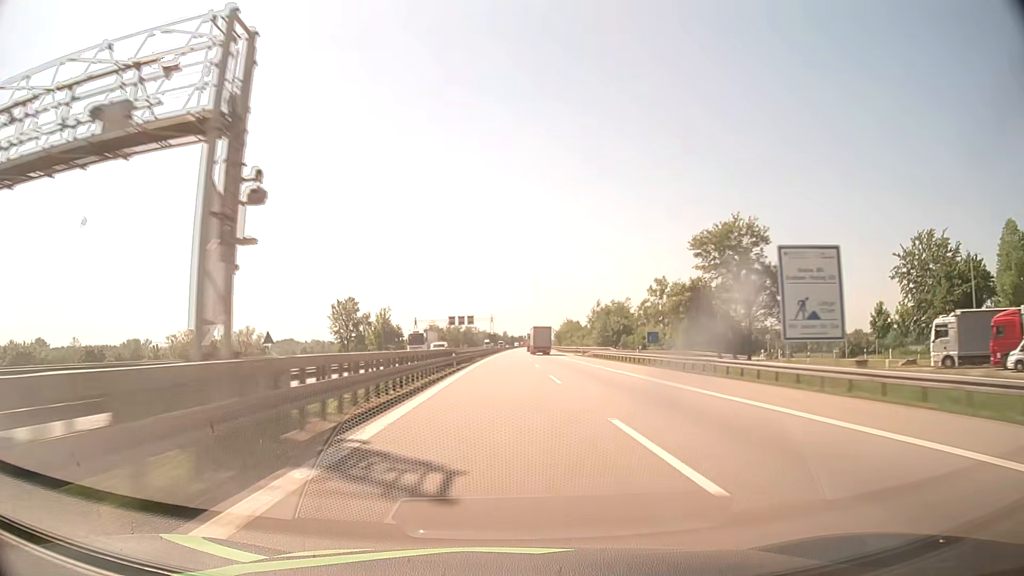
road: motorway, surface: asphalt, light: Day
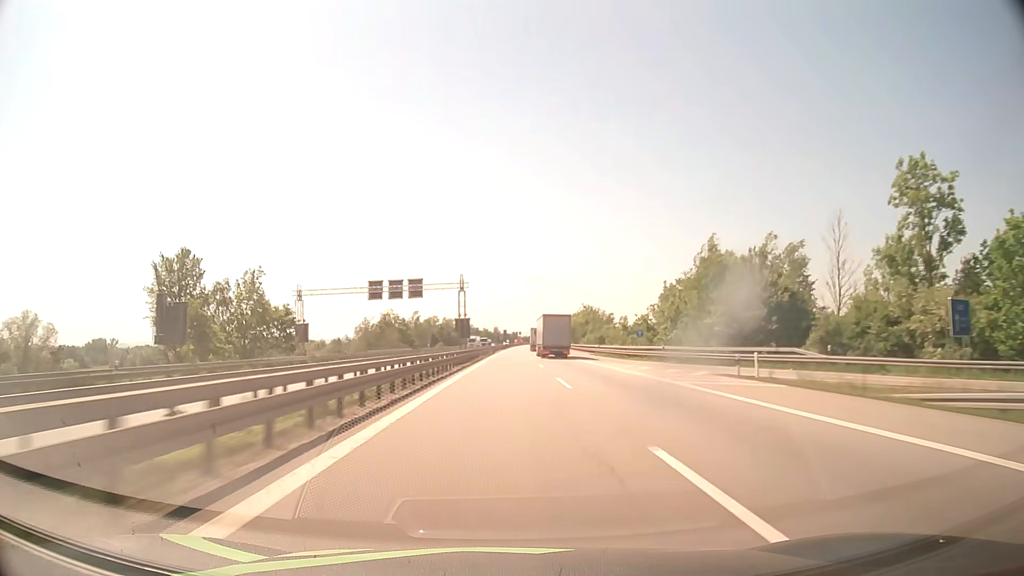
(+0.5, +75.7) m; +1°
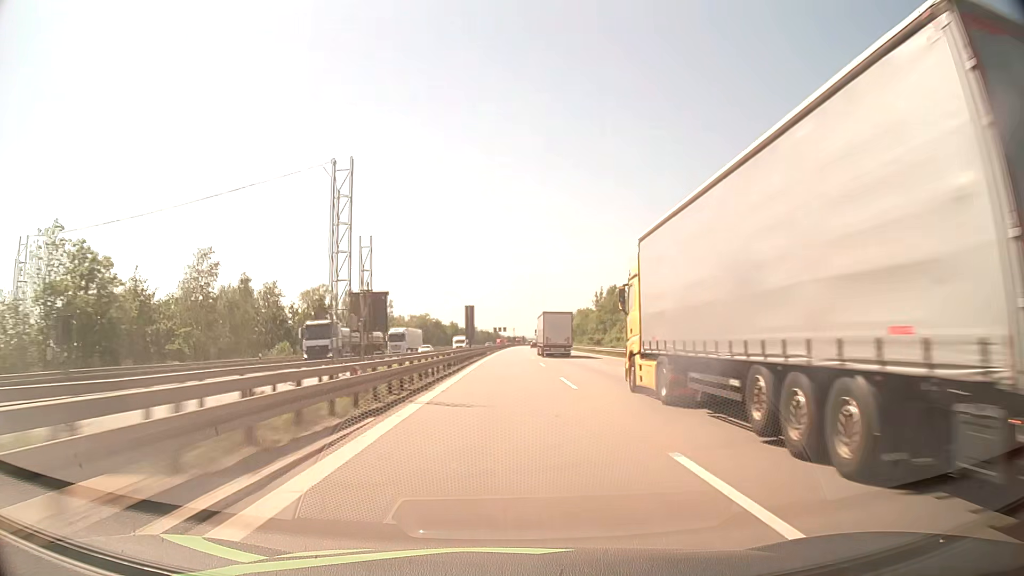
(+1.8, +126.7) m; +2°
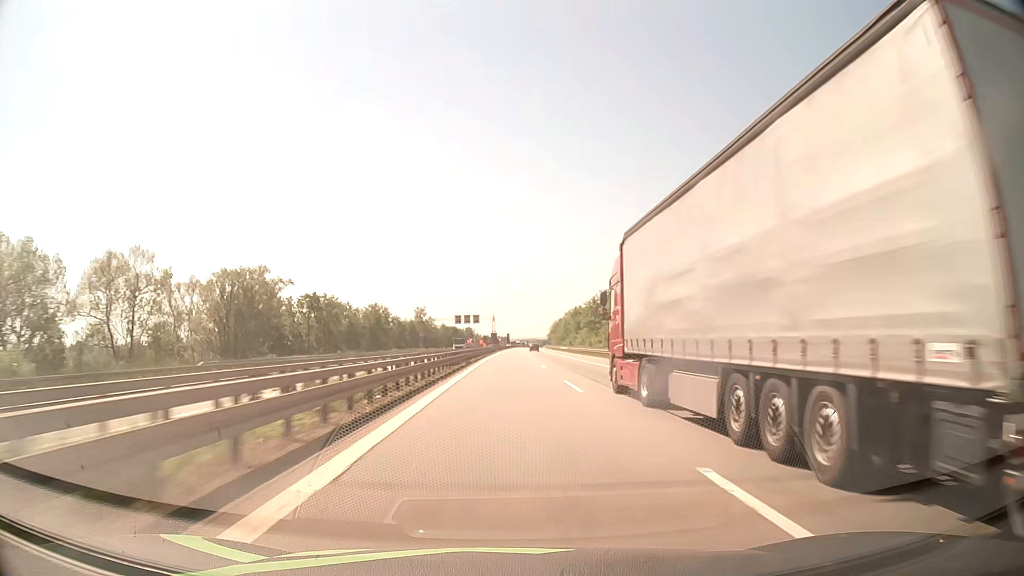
(+1.7, +126.9) m; +2°
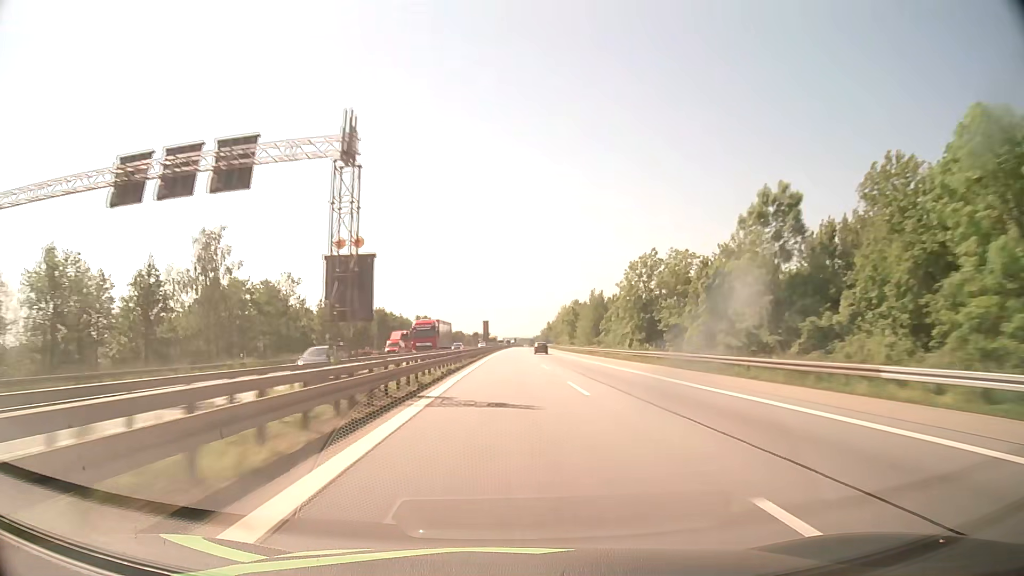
(+1.4, +126.9) m; +1°
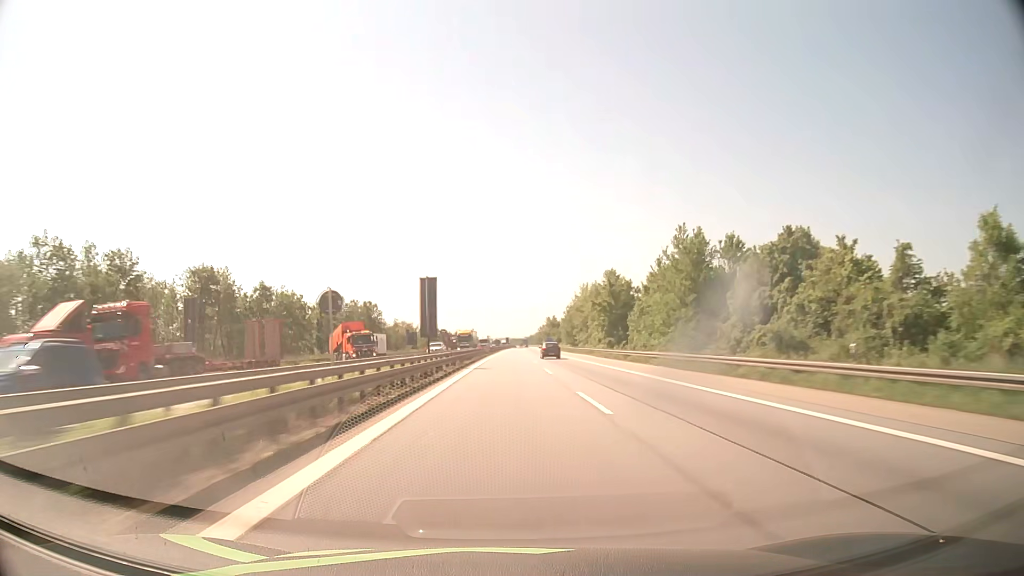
(+0.6, +76.2) m; +1°
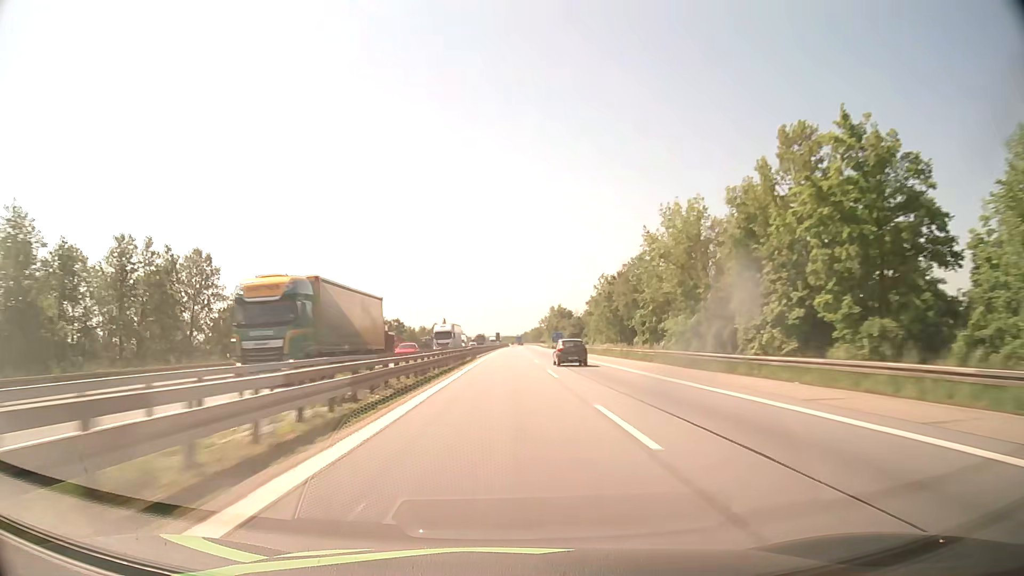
(+0.6, +76.3) m; +1°
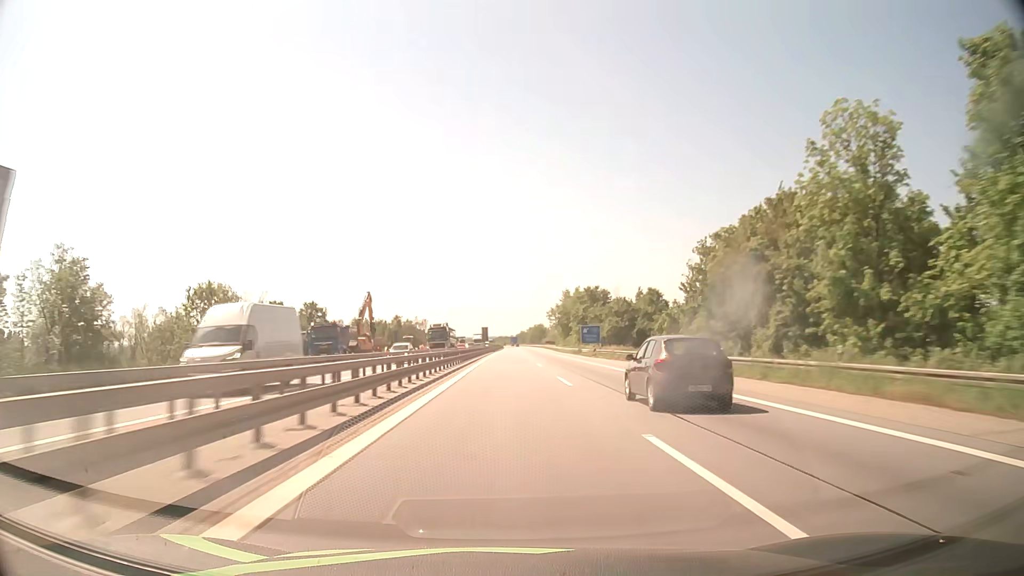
(+0.3, +76.3) m; 0°
(0, +10) (0, +20) (0, +30) (0, +40) (0, +50) (0, +60) (0, +70) (0, +80) (+1, +90) (+1, +100) m
